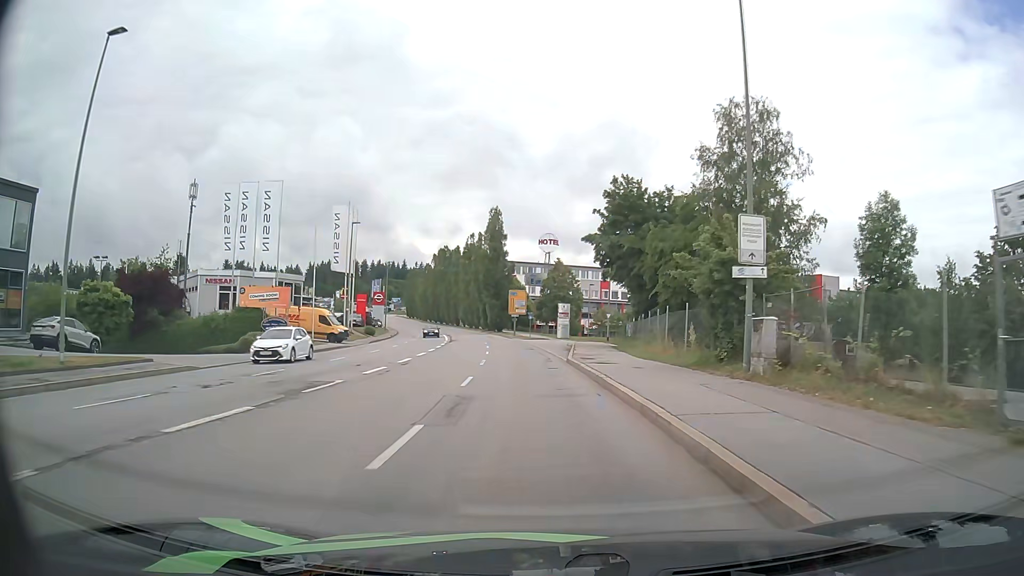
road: tertiary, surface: asphalt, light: Day
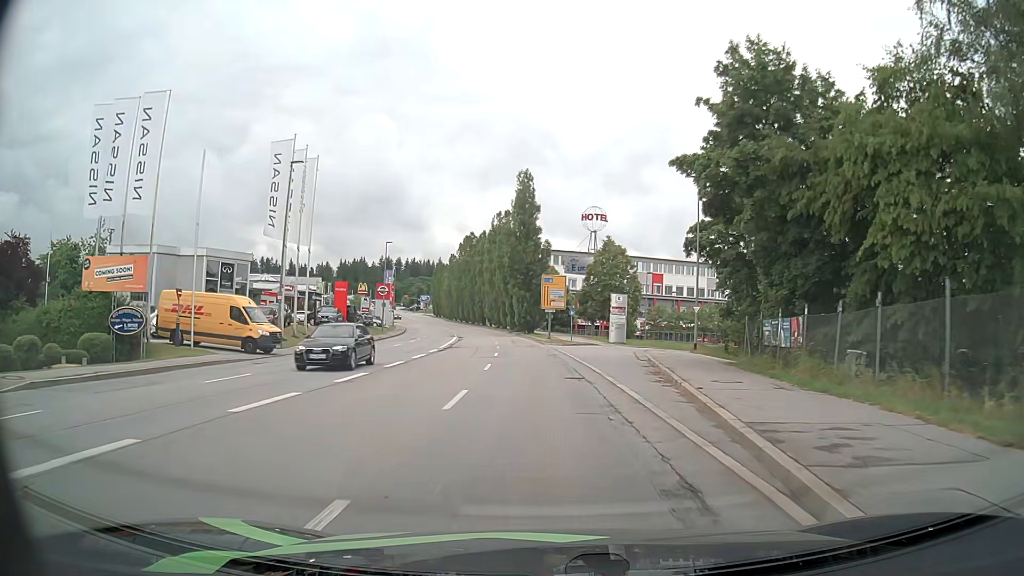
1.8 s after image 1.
(-0.7, +22.8) m; -3°
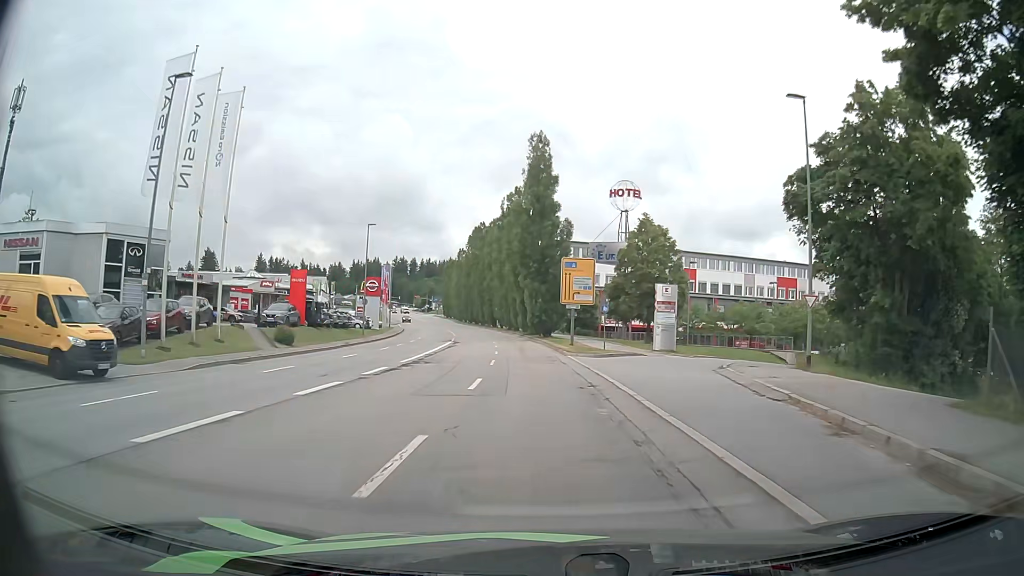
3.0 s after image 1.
(-0.2, +15.1) m; -1°
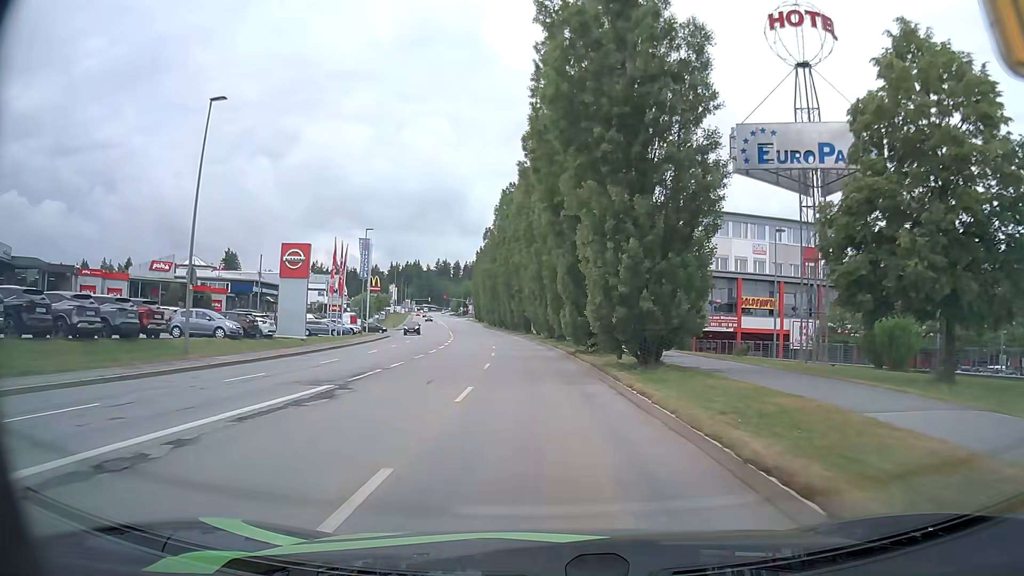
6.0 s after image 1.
(-1.3, +38.2) m; -4°
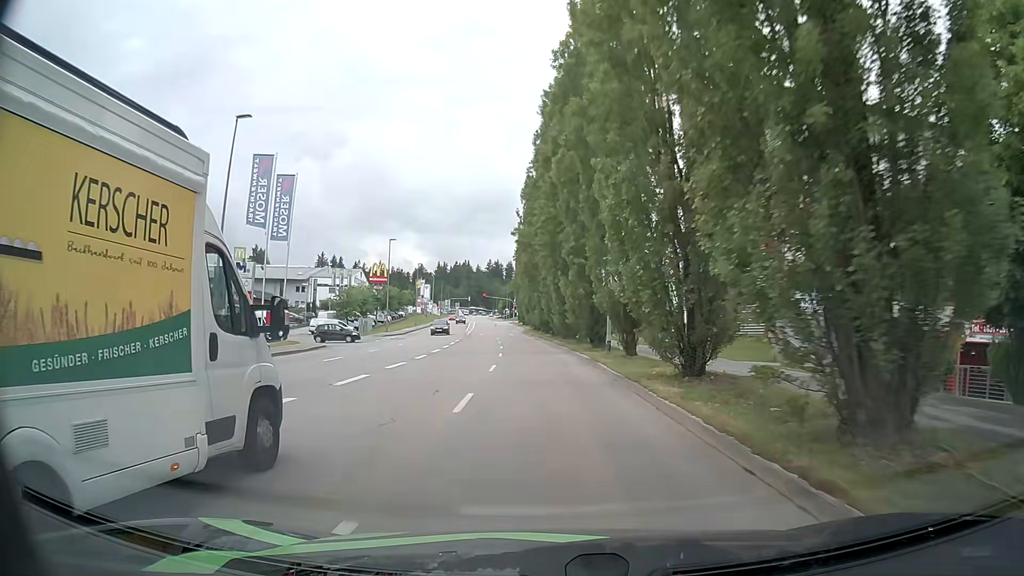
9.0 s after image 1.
(-1.9, +38.2) m; -6°
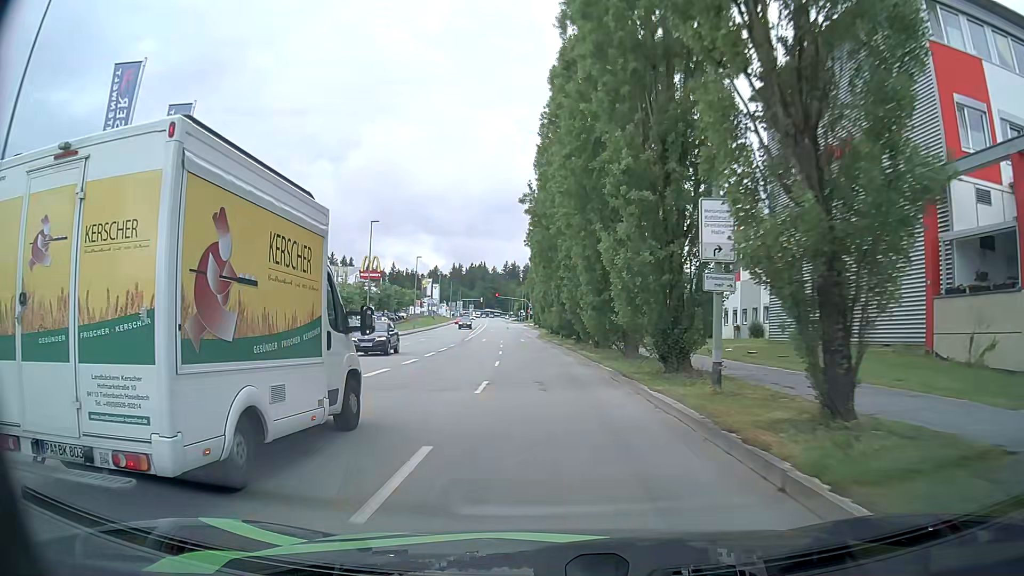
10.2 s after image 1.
(-0.2, +15.2) m; -3°
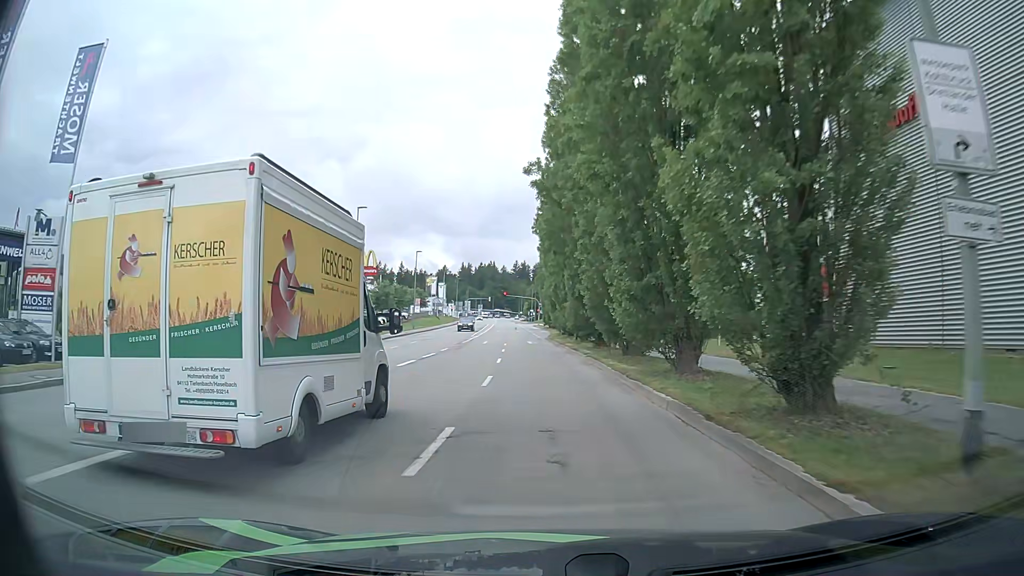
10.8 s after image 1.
(+0.2, +7.6) m; +1°
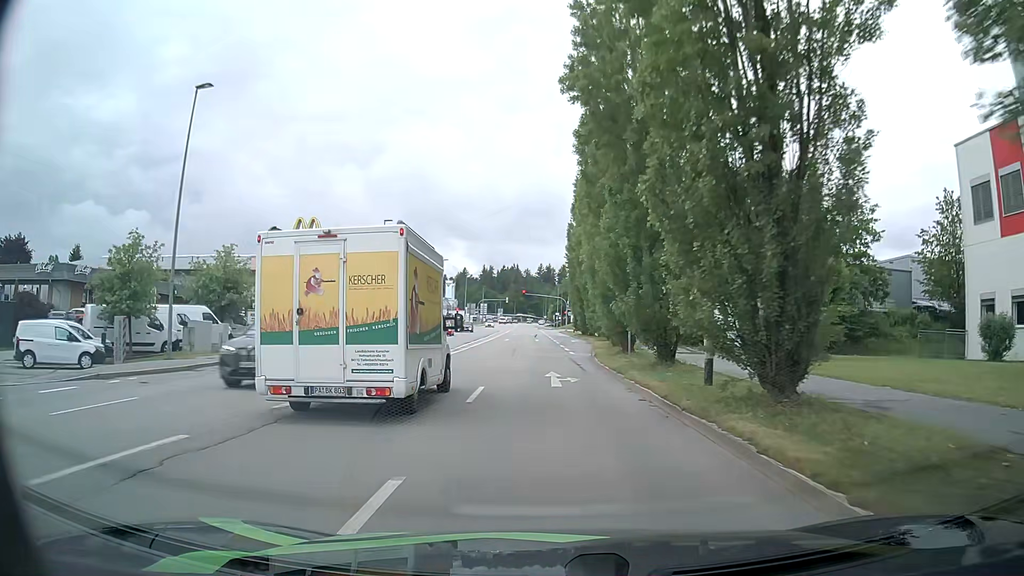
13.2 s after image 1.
(-0.8, +30.2) m; -2°
(0, +10) (0, +20) (0, +30) (0, +40) (-1, +50) (-1, +60) (-1, +70) (-1, +80) (-1, +90) (-2, +100) m
